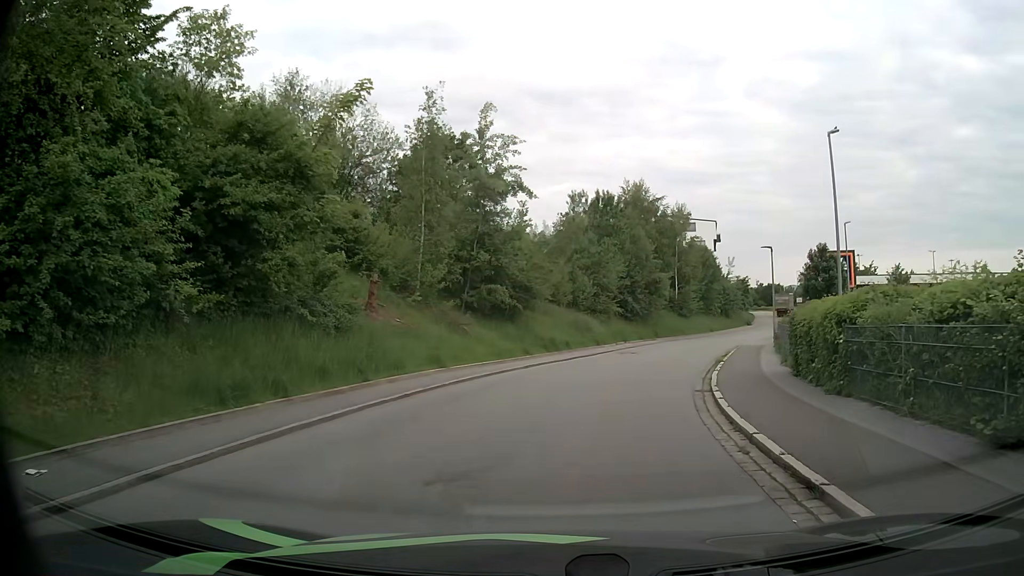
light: Day
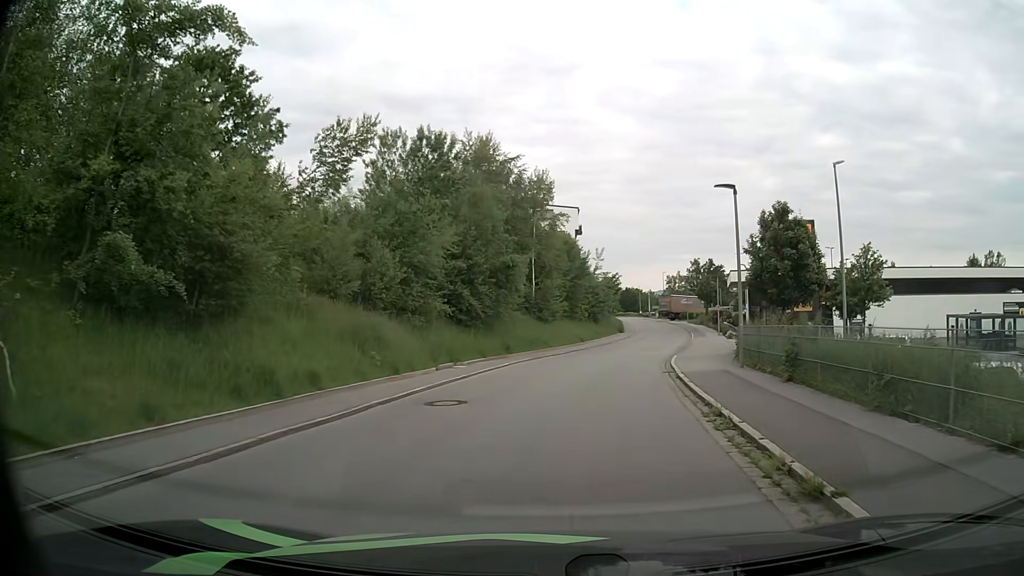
(+2.0, +17.4) m; +13°
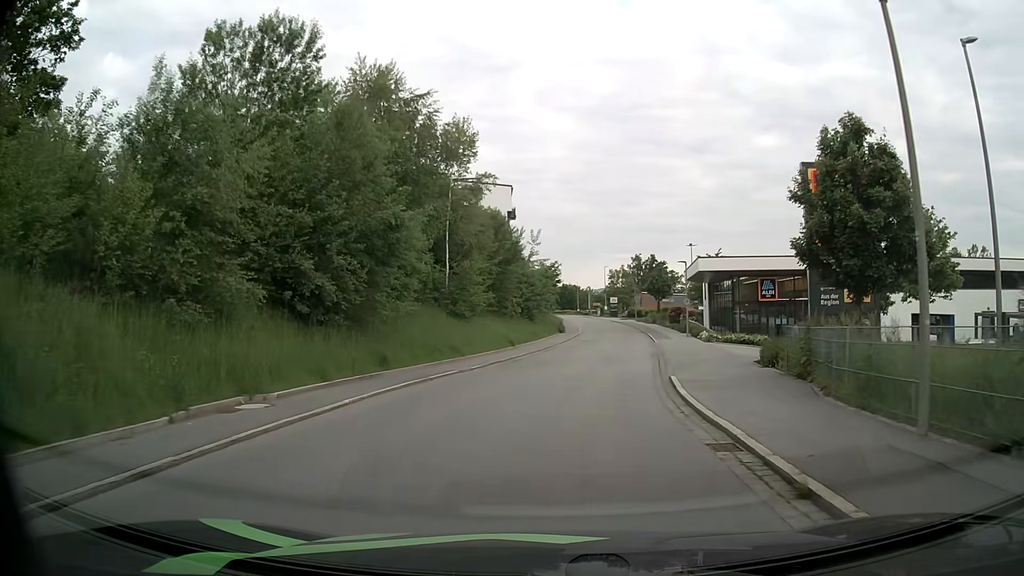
(+0.6, +12.3) m; +5°
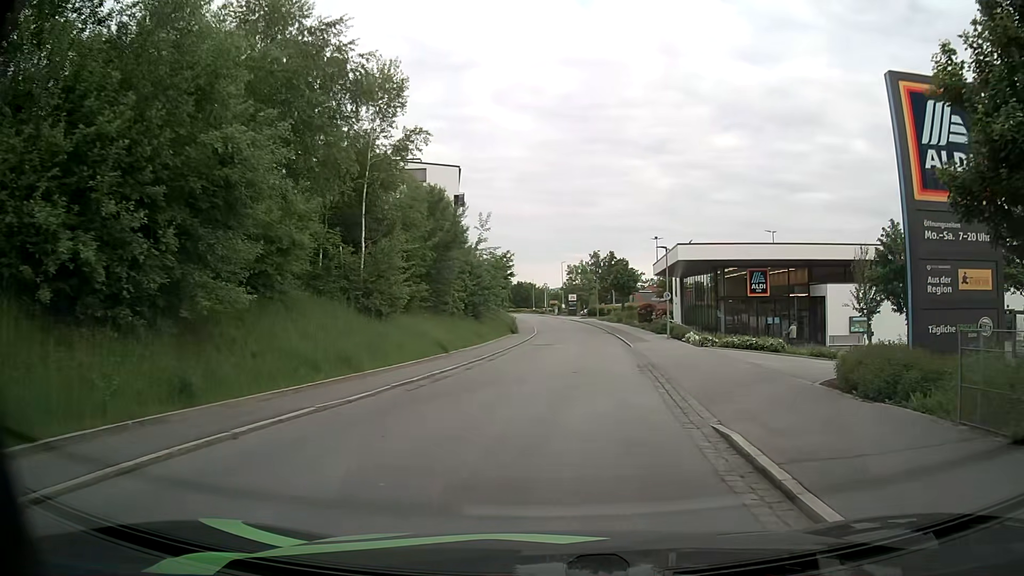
(+0.3, +8.5) m; +4°
(0, +10) (+1, +20) (+2, +30) (+3, +40) (+3, +50) (+3, +60) (+3, +70) (+2, +80) (0, +90) (-1, +100) m
